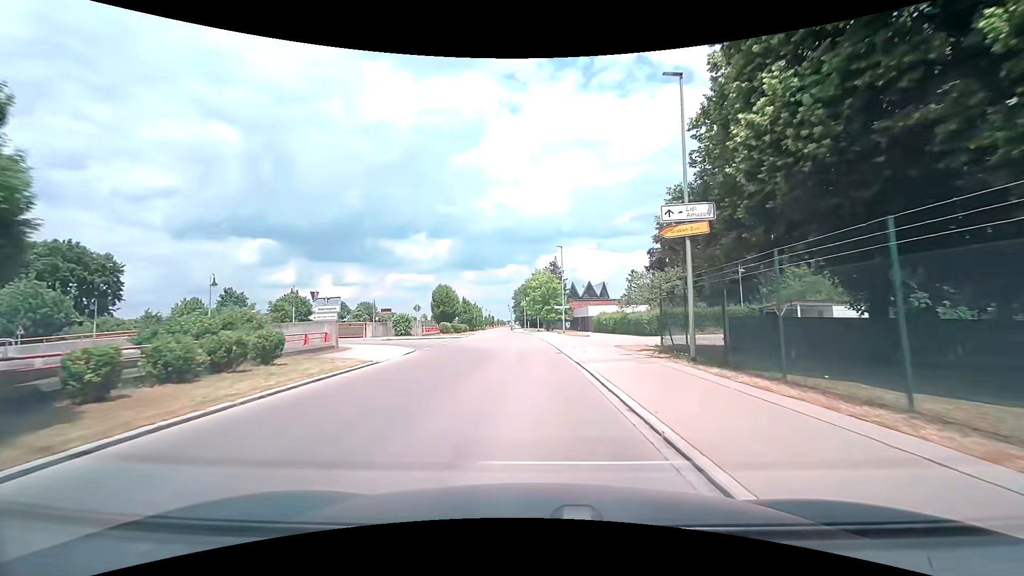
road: tertiary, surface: asphalt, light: Day
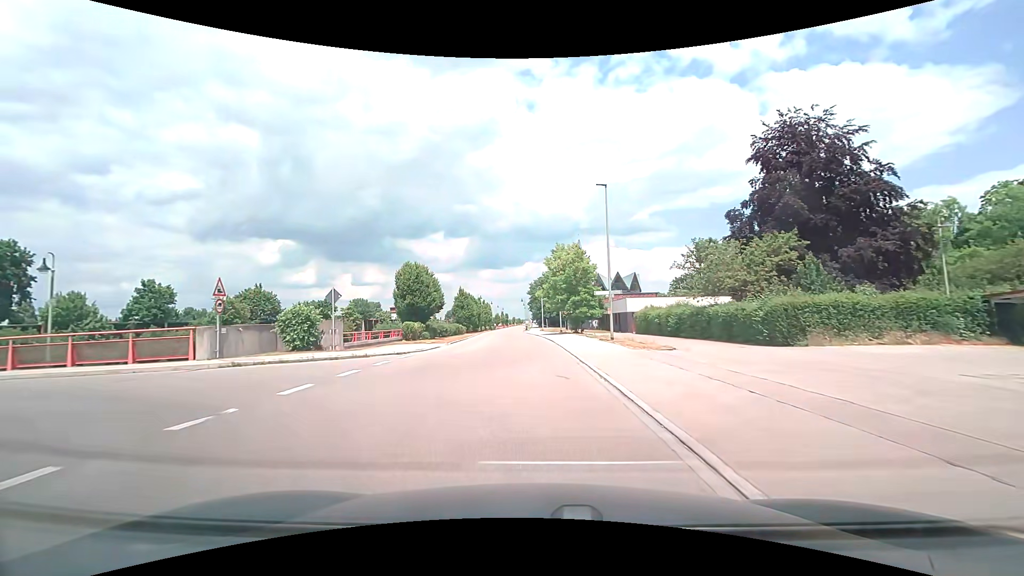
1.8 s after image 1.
(-0.3, +21.9) m; -2°
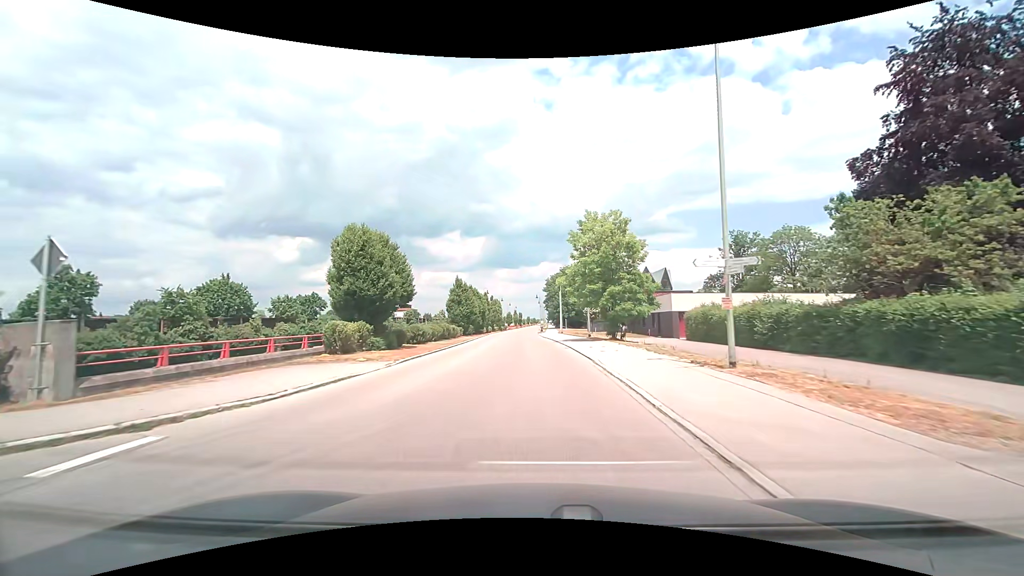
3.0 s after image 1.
(-0.2, +14.7) m; -2°
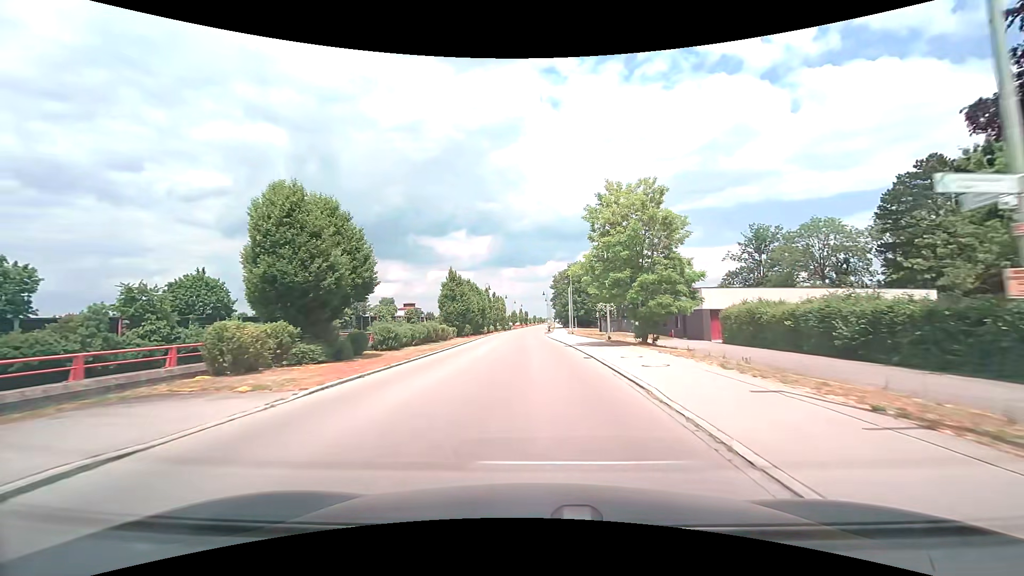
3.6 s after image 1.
(0.0, +7.4) m; -1°
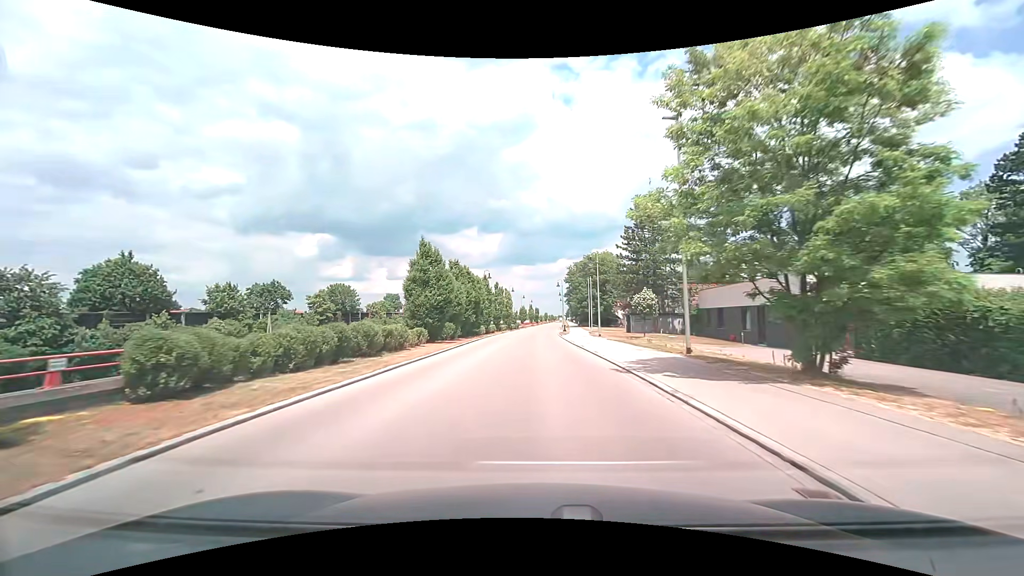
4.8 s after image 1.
(-0.1, +14.8) m; -1°
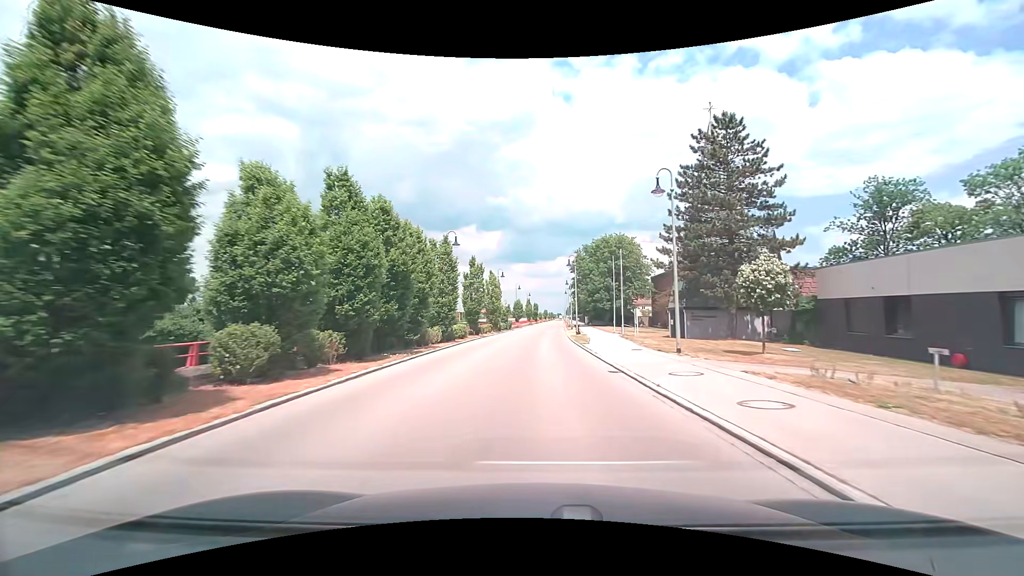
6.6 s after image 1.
(-0.2, +22.5) m; 0°
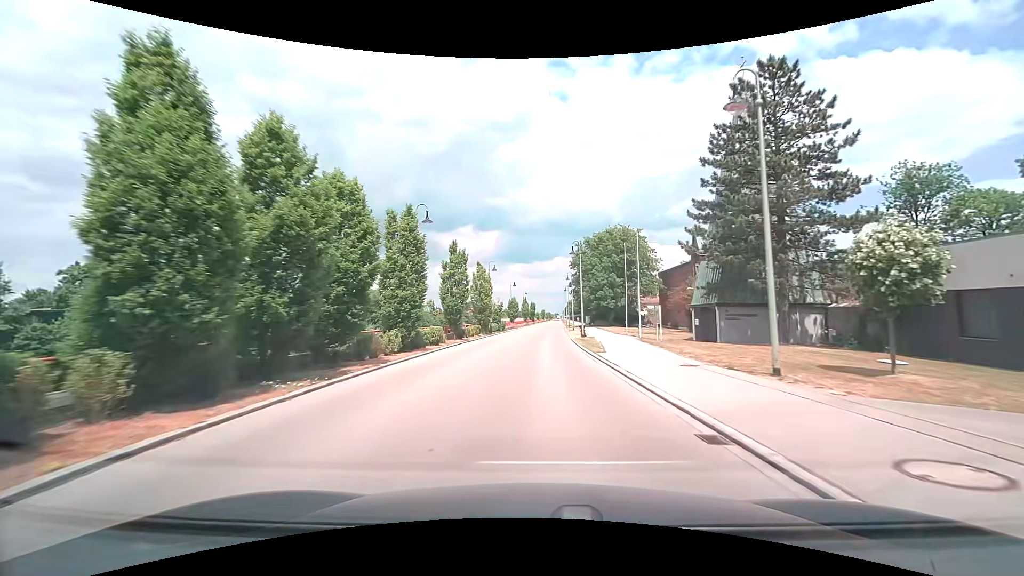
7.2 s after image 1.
(+0.1, +7.6) m; +1°
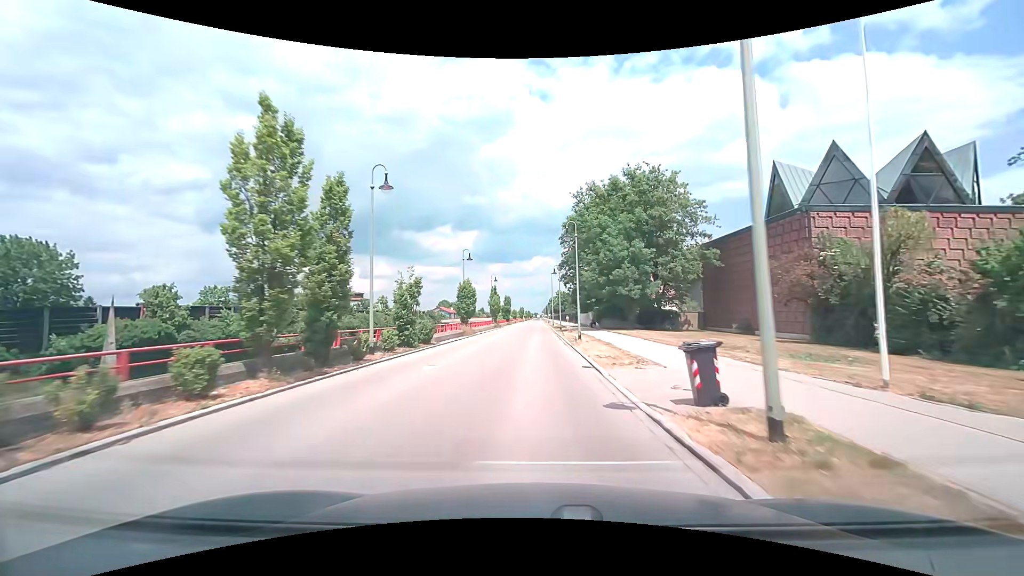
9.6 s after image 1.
(+0.6, +30.1) m; +2°
(0, +10) (0, +20) (0, +30) (0, +40) (0, +50) (0, +60) (0, +70) (0, +80) (0, +90) (0, +100) m
